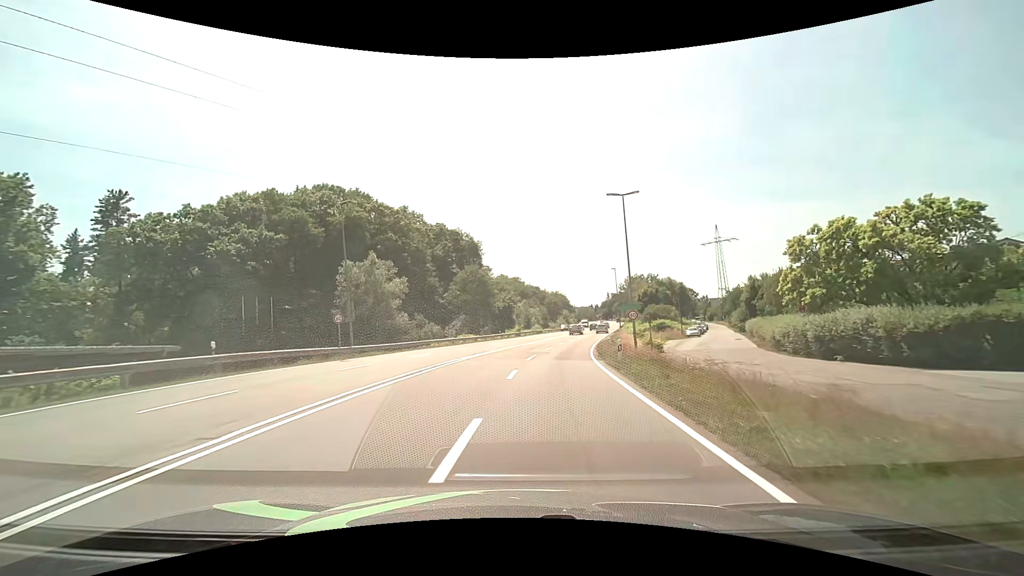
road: secondary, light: Day
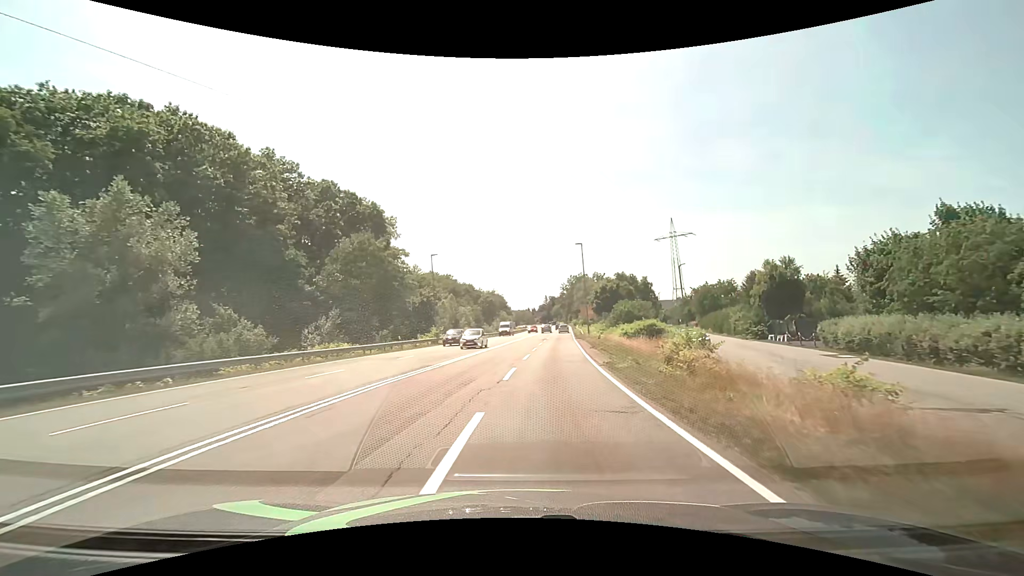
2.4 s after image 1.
(+1.5, +27.5) m; +7°
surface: asphalt
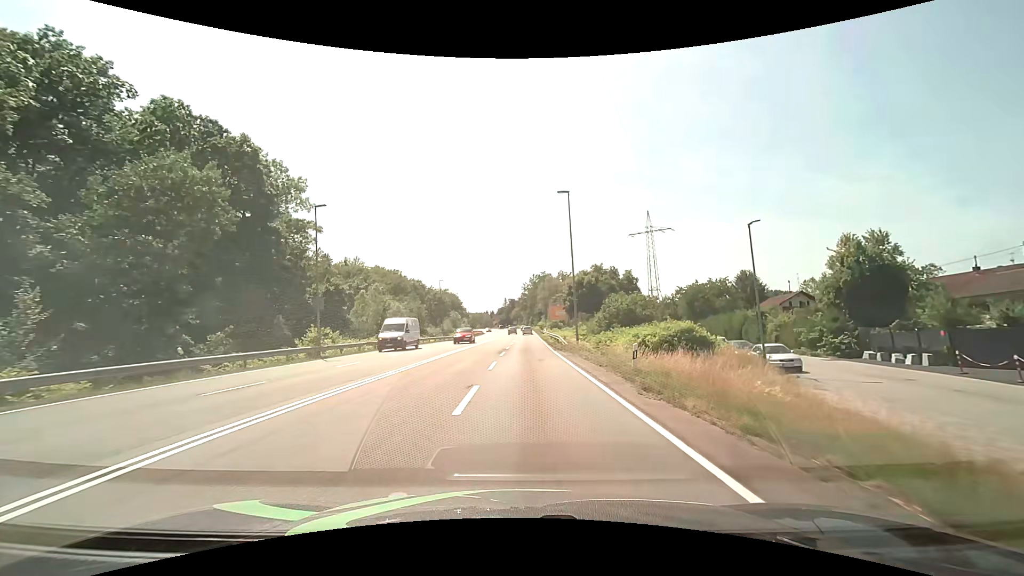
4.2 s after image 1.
(+1.0, +22.1) m; +5°
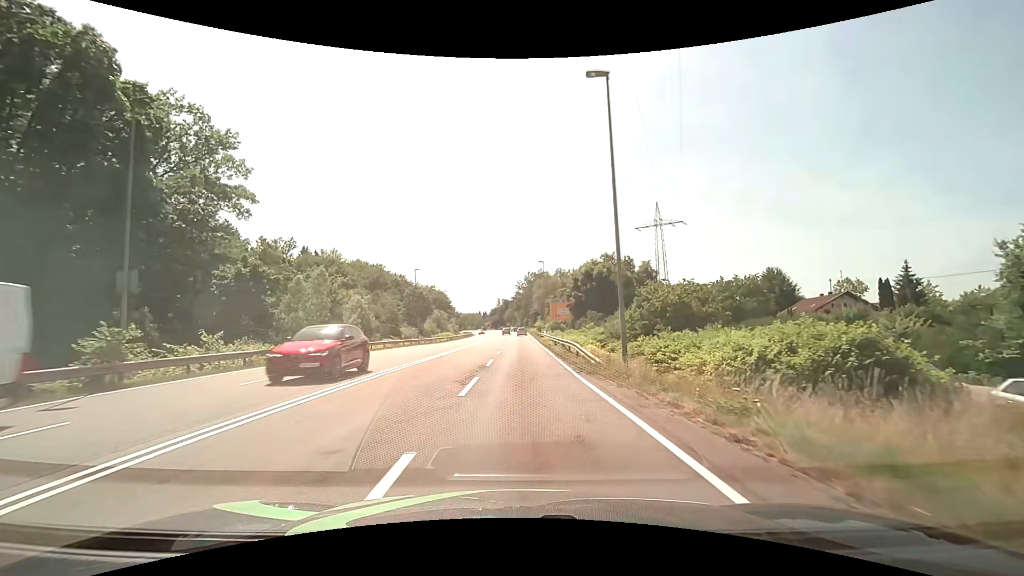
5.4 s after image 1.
(+0.1, +15.5) m; +1°
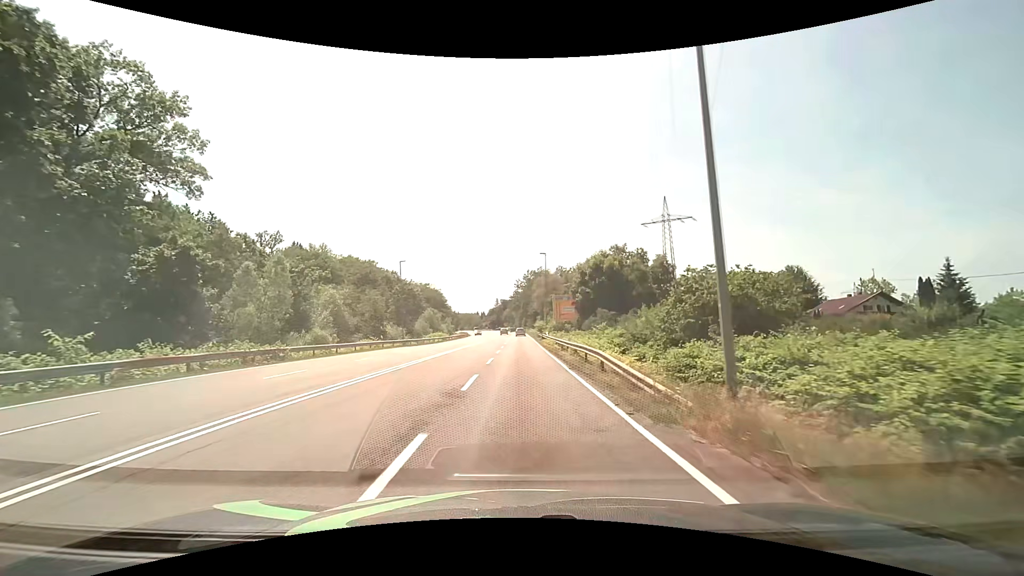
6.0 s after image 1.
(0.0, +7.9) m; 0°
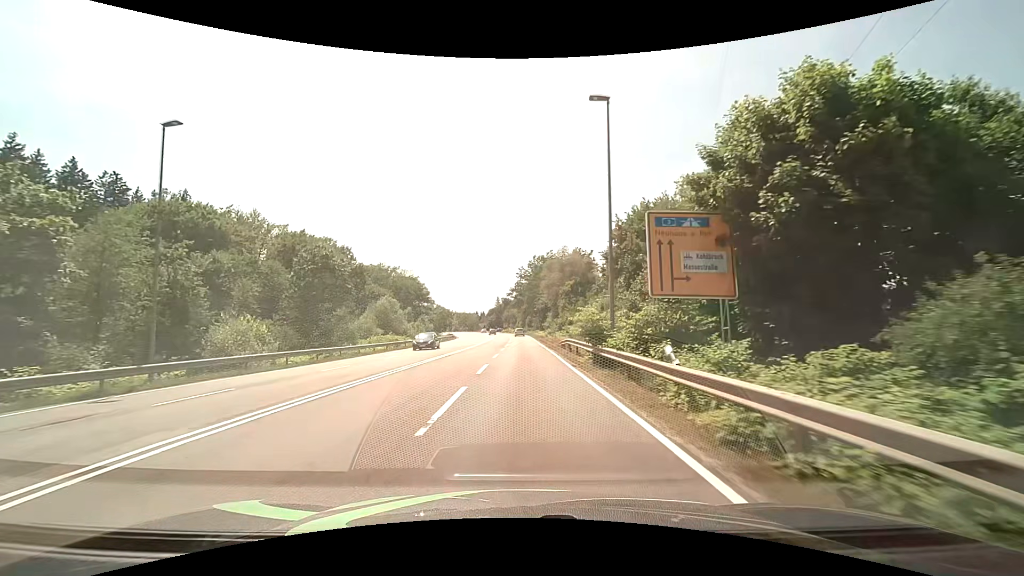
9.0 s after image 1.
(+0.2, +40.4) m; 0°
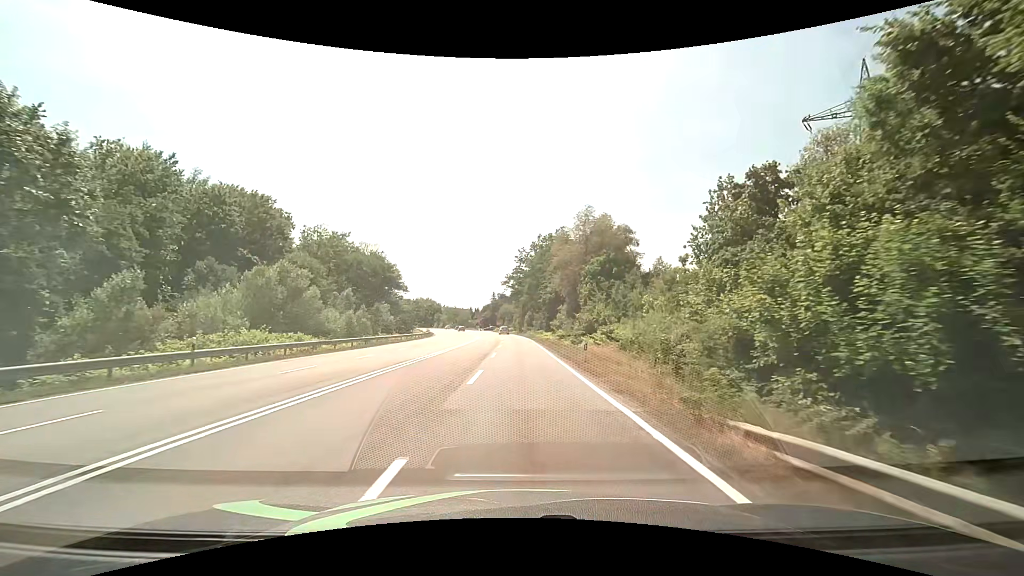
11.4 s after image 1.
(0.0, +32.0) m; 0°
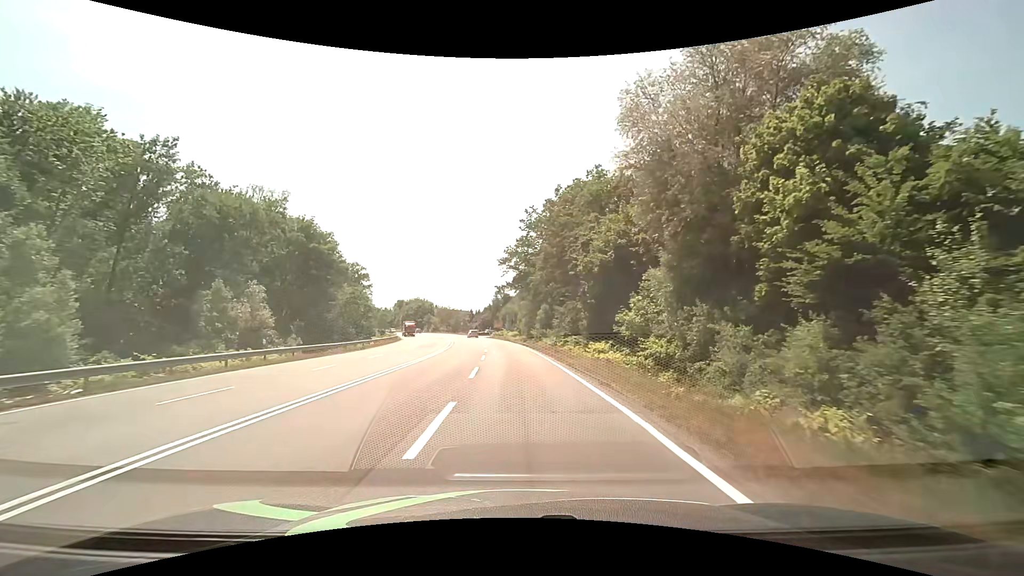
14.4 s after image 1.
(-0.2, +40.5) m; -1°
